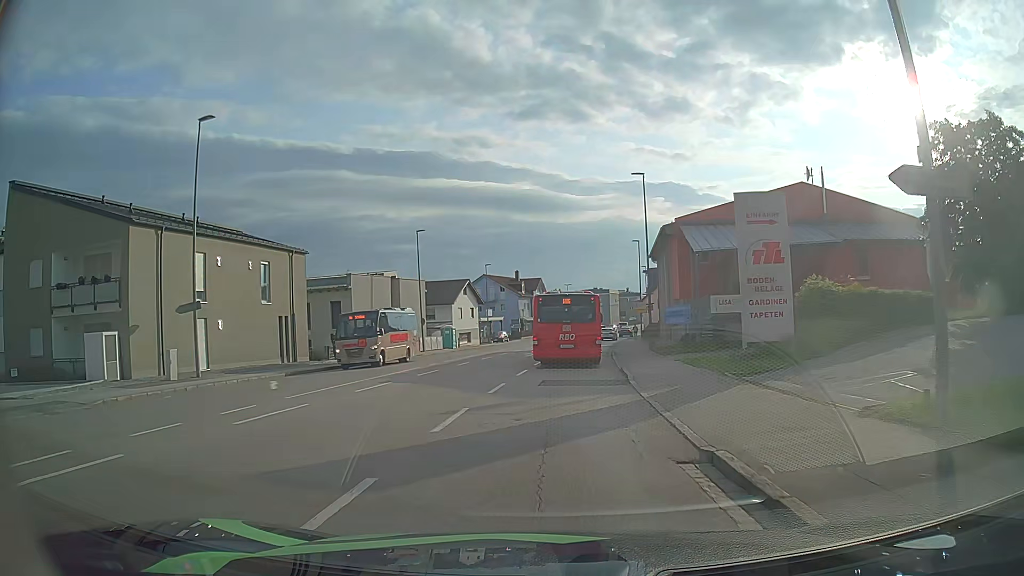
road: tertiary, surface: asphalt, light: Day
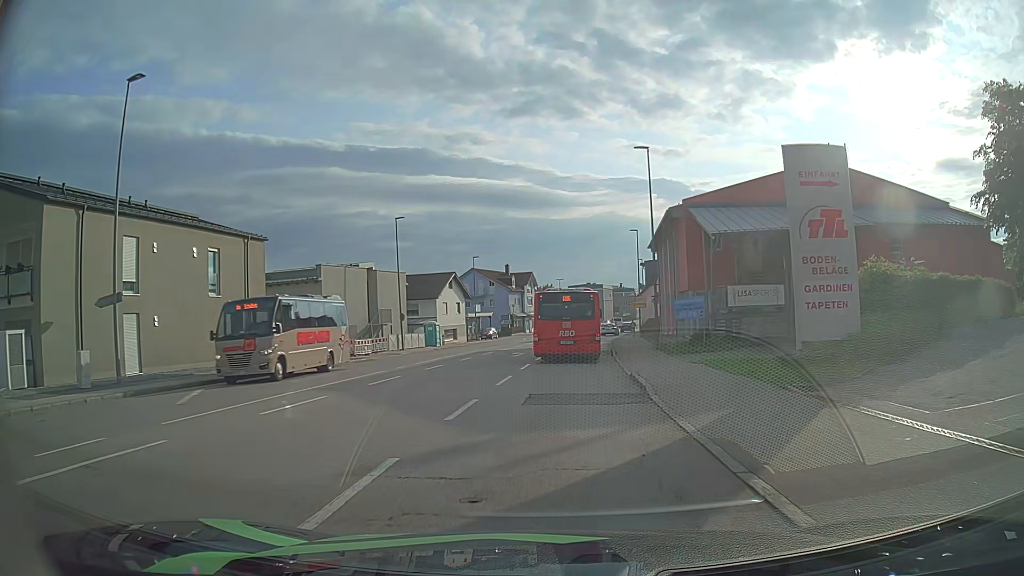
(+0.1, +5.1) m; +1°
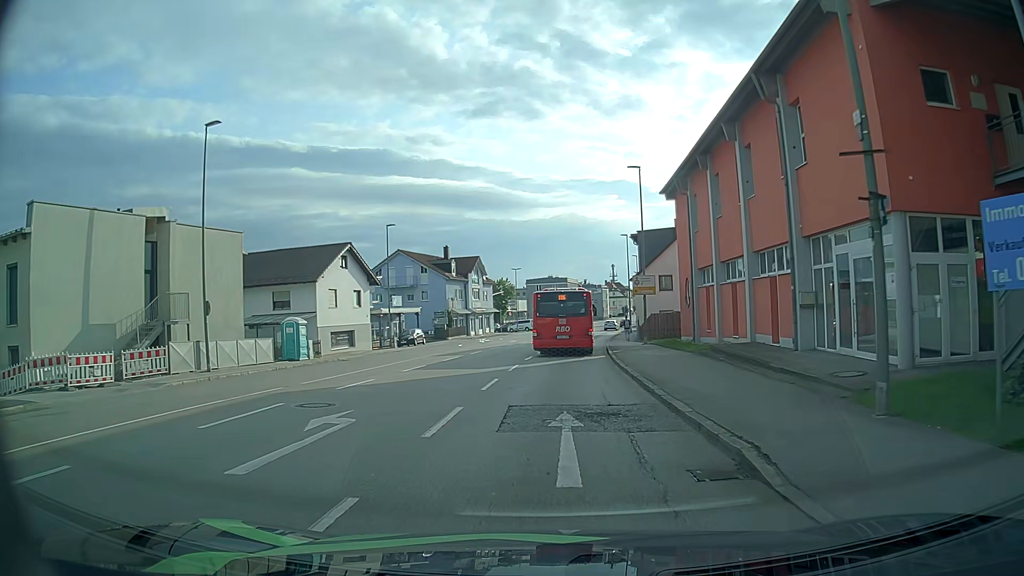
(+0.8, +26.3) m; +4°
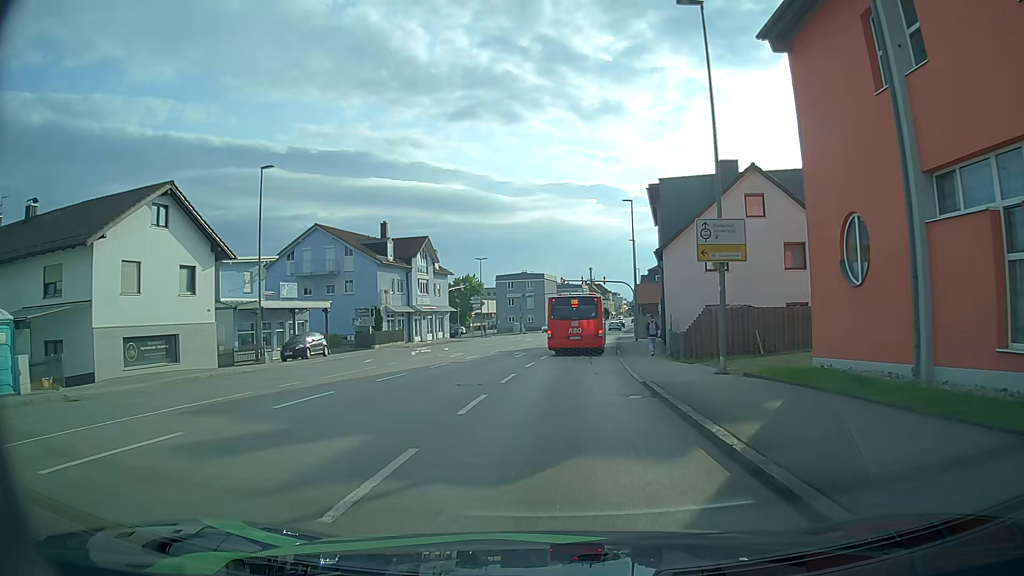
(+0.4, +21.7) m; +2°
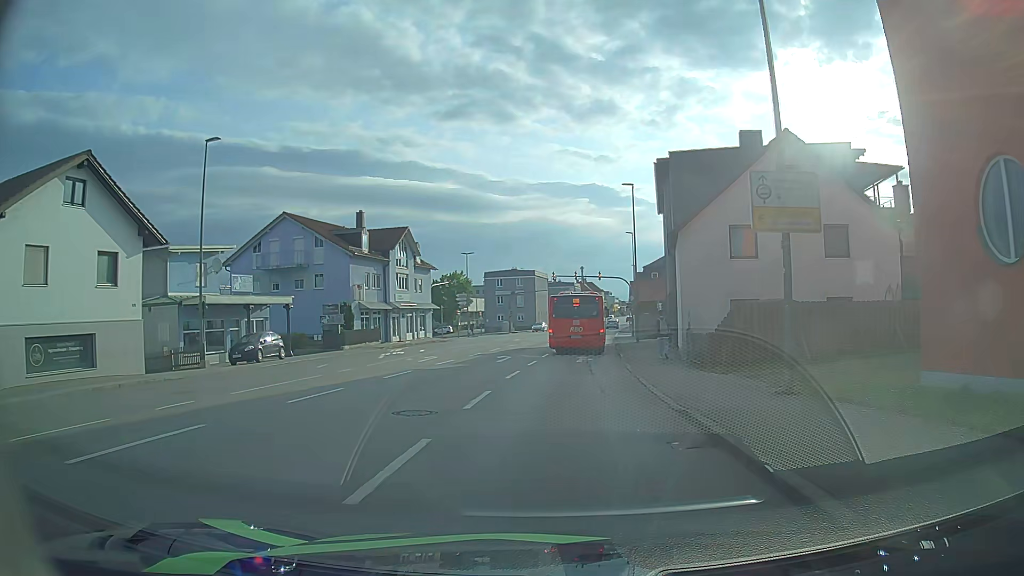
(0.0, +5.5) m; +1°
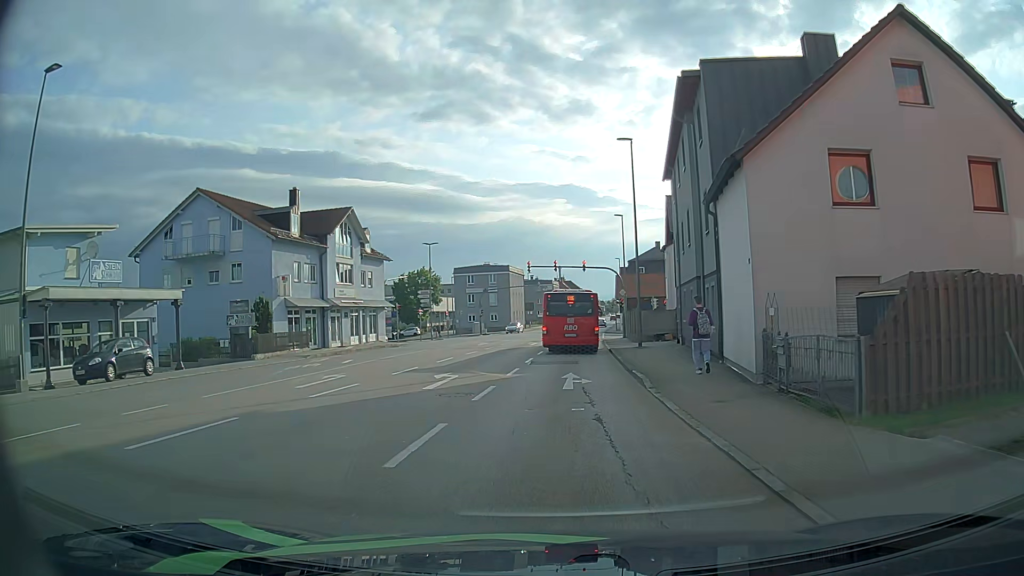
(+0.2, +10.8) m; +2°
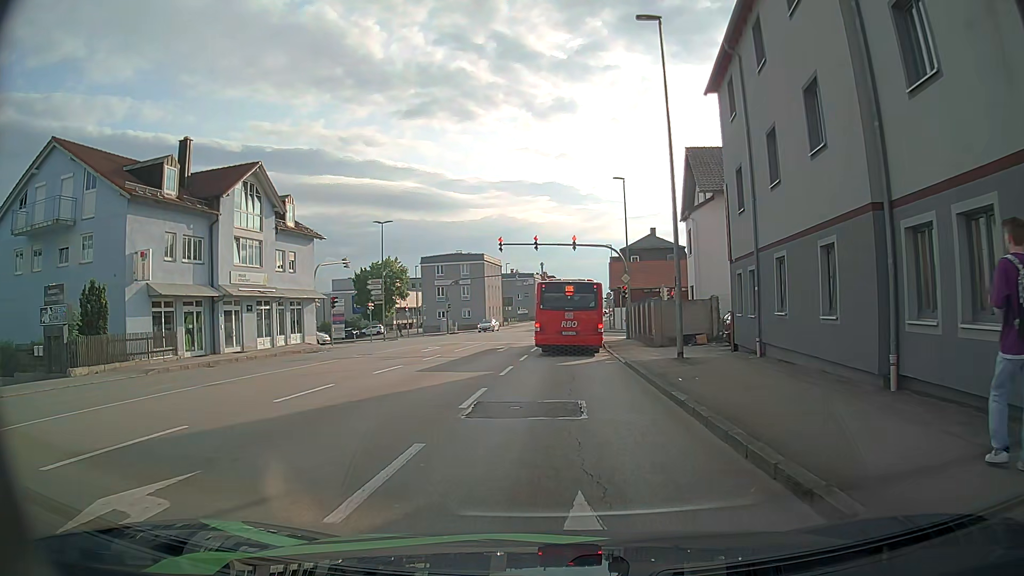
(+0.1, +13.6) m; +1°
